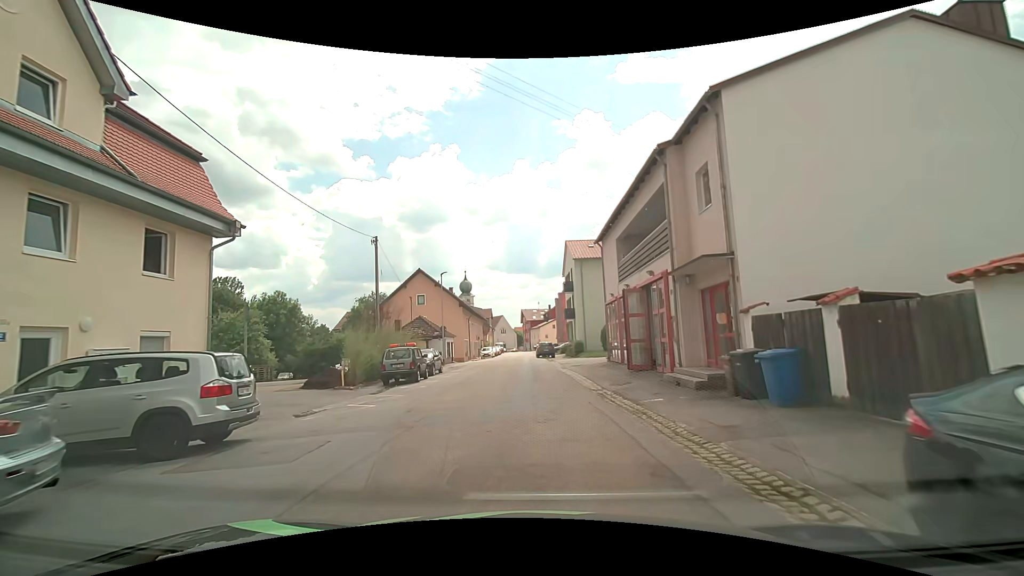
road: residential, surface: asphalt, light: Day
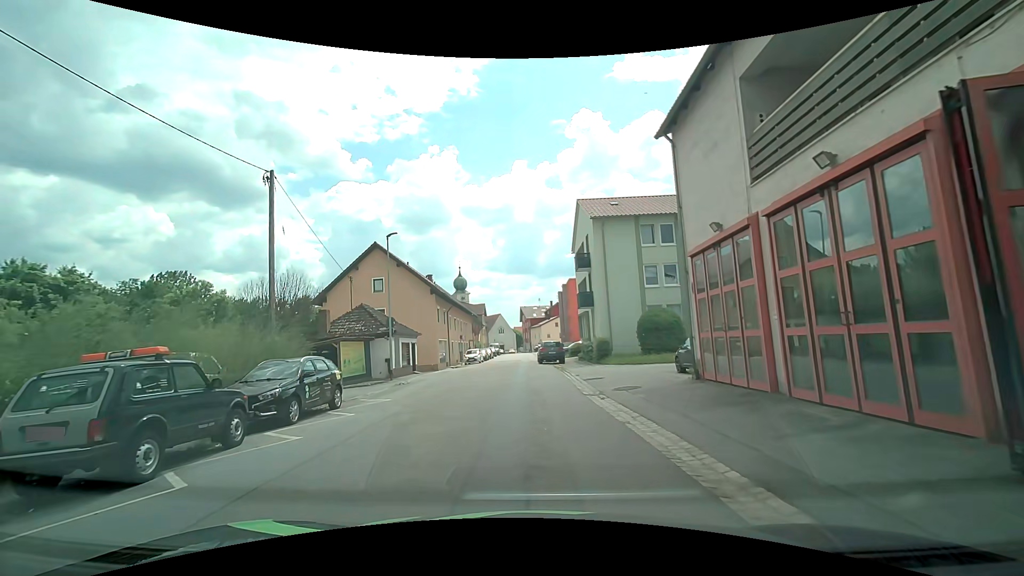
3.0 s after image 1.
(0.0, +16.1) m; +1°
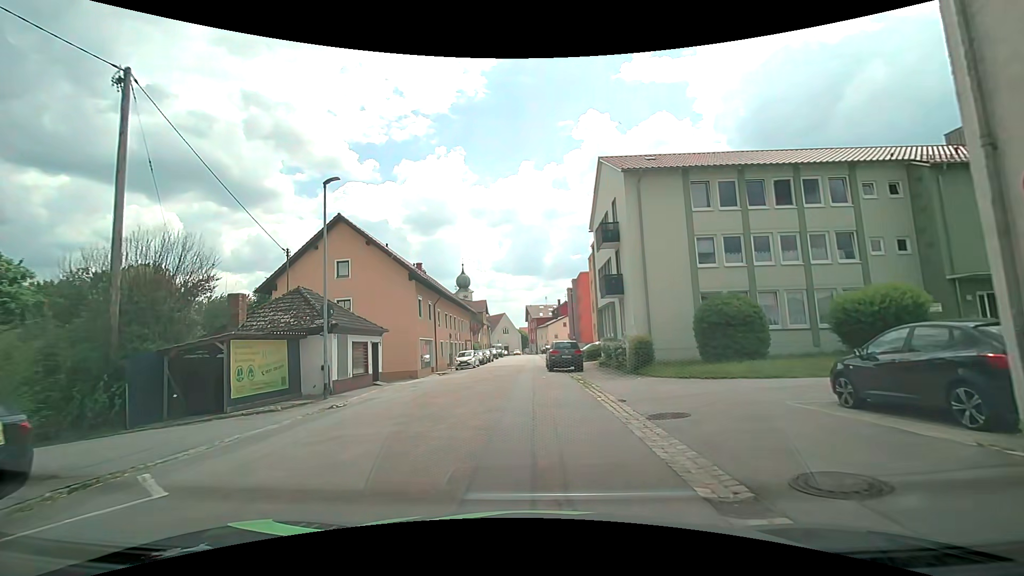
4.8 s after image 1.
(-0.2, +9.6) m; -2°
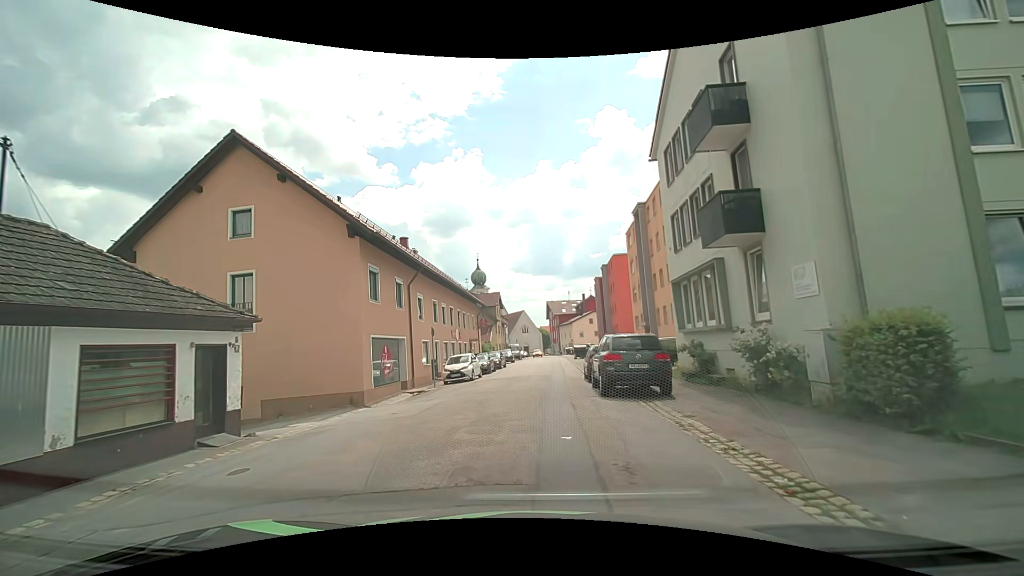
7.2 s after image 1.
(-0.3, +14.1) m; -2°
(0, +10) (0, +20) (+1, +30) (+1, +40) (+2, +50) (+2, +60) (+2, +70) (+2, +80) (+3, +90) (+3, +100) m
